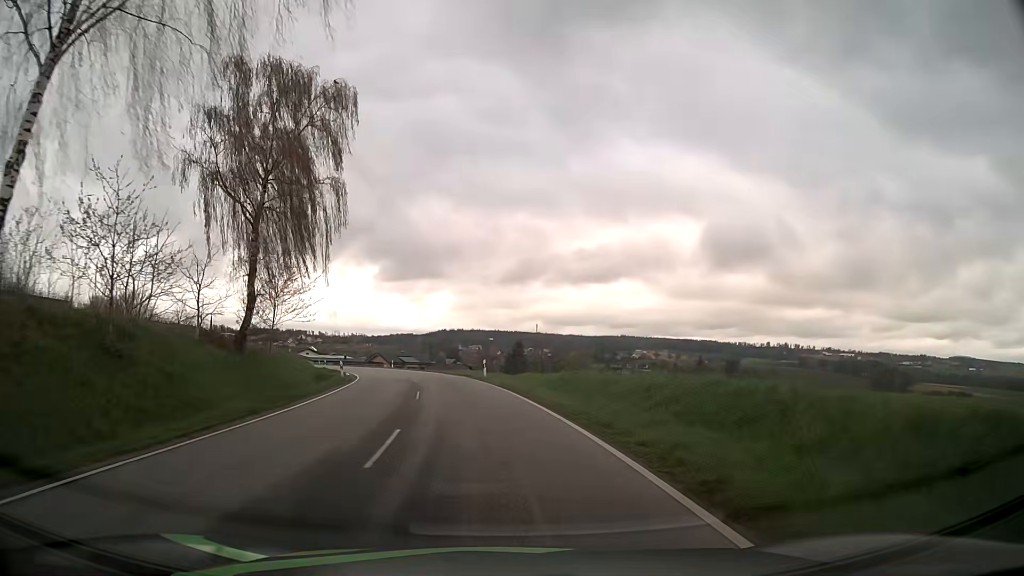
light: Day
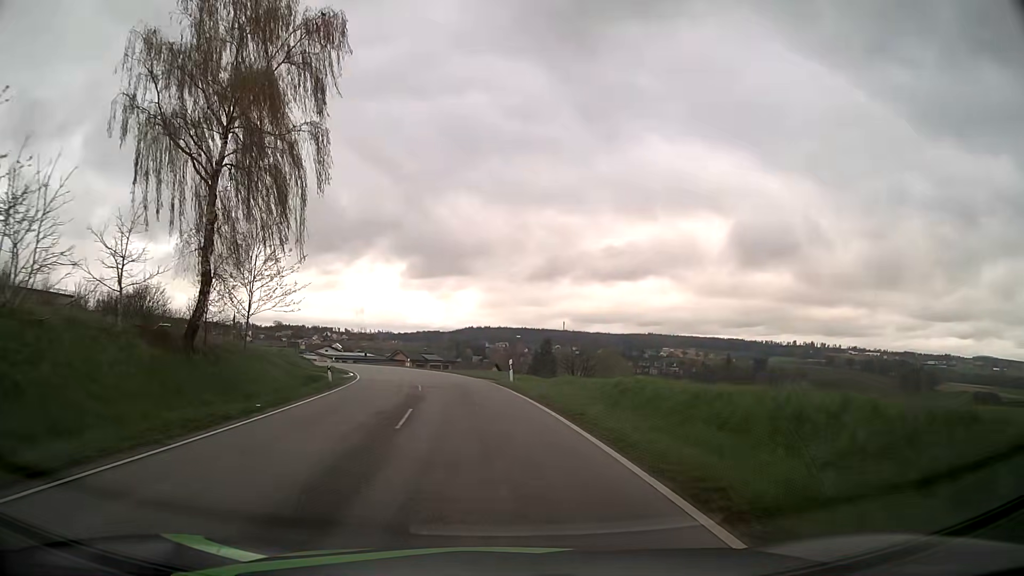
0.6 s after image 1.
(-0.1, +8.0) m; -2°
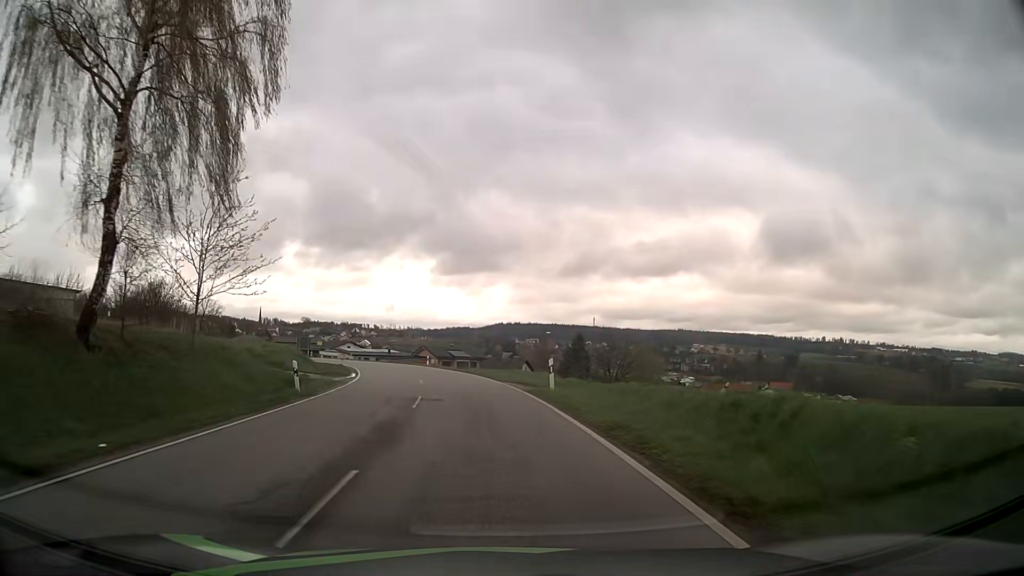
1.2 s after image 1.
(-0.2, +8.6) m; -2°
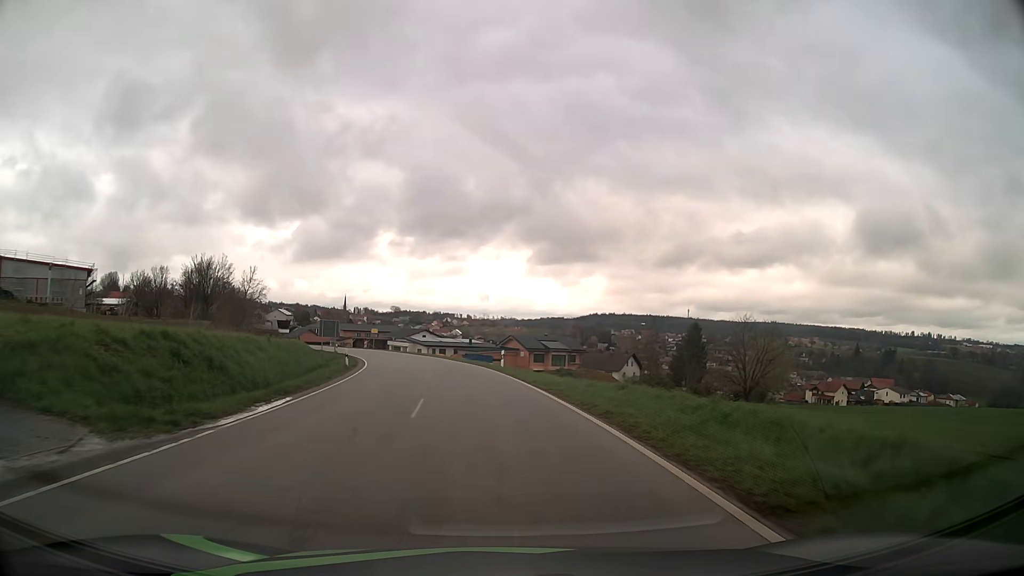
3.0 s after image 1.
(-2.0, +27.3) m; -8°
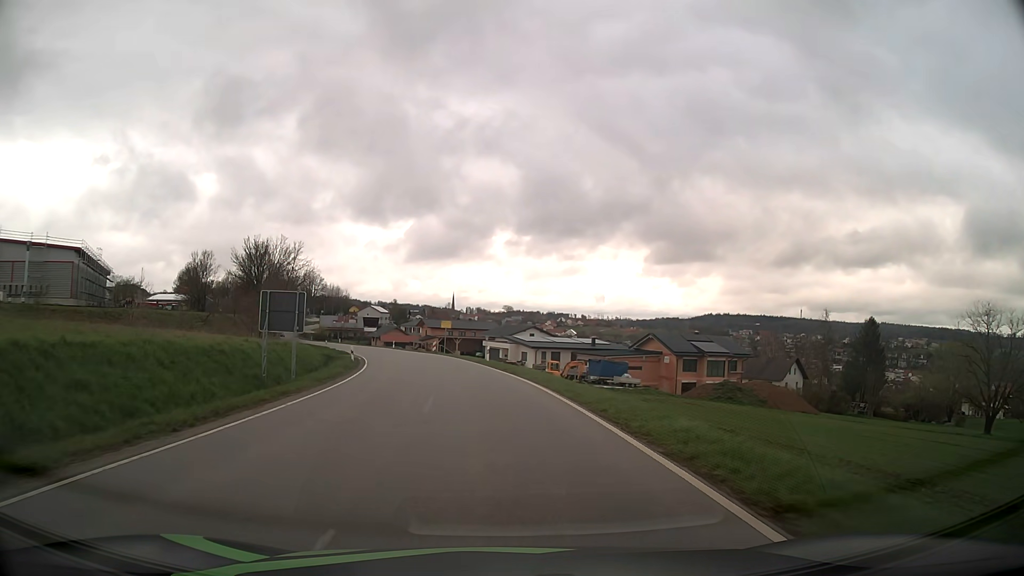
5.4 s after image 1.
(-2.9, +34.9) m; -10°
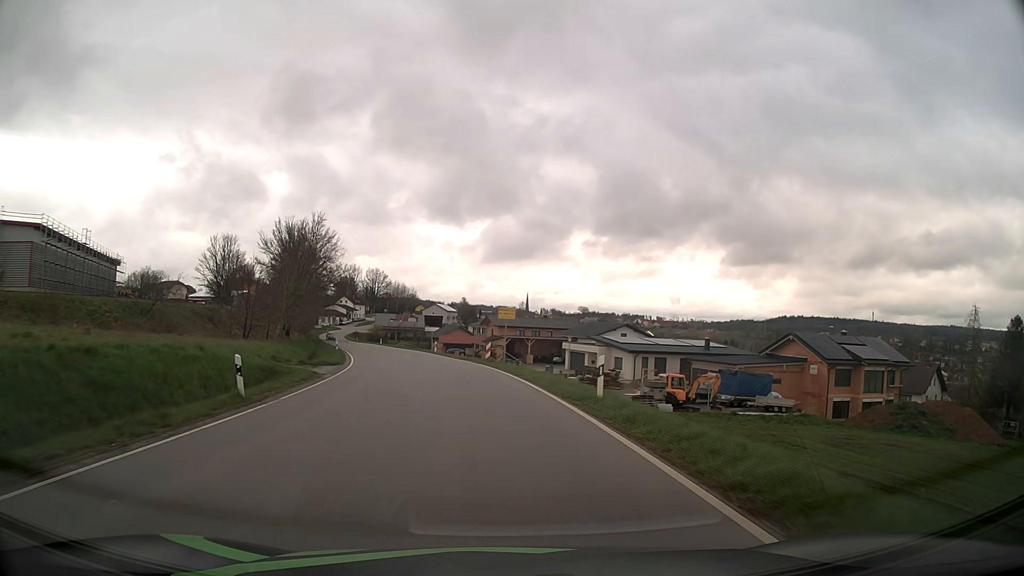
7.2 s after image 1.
(-1.3, +24.6) m; -6°
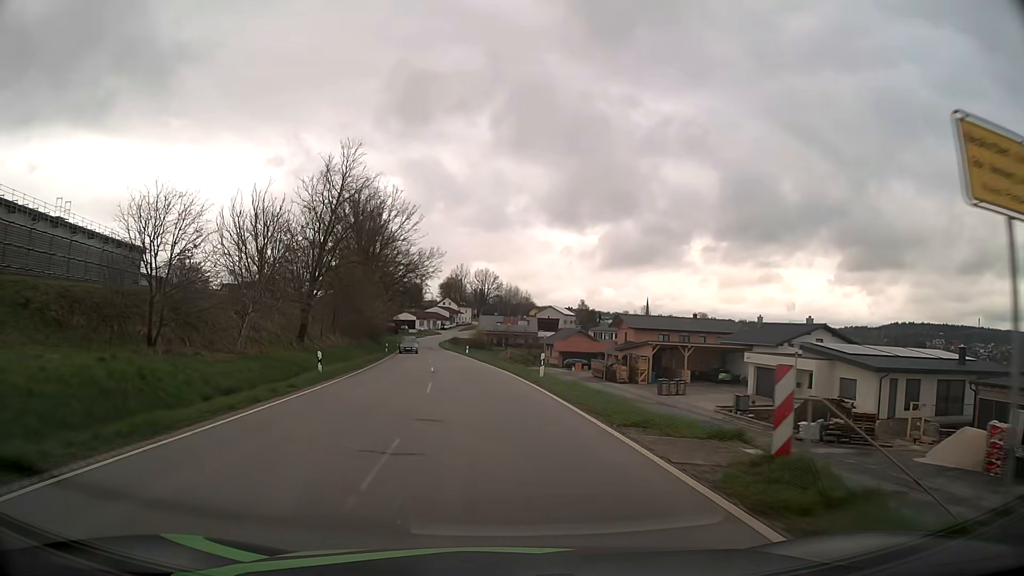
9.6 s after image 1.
(-2.6, +30.4) m; -10°
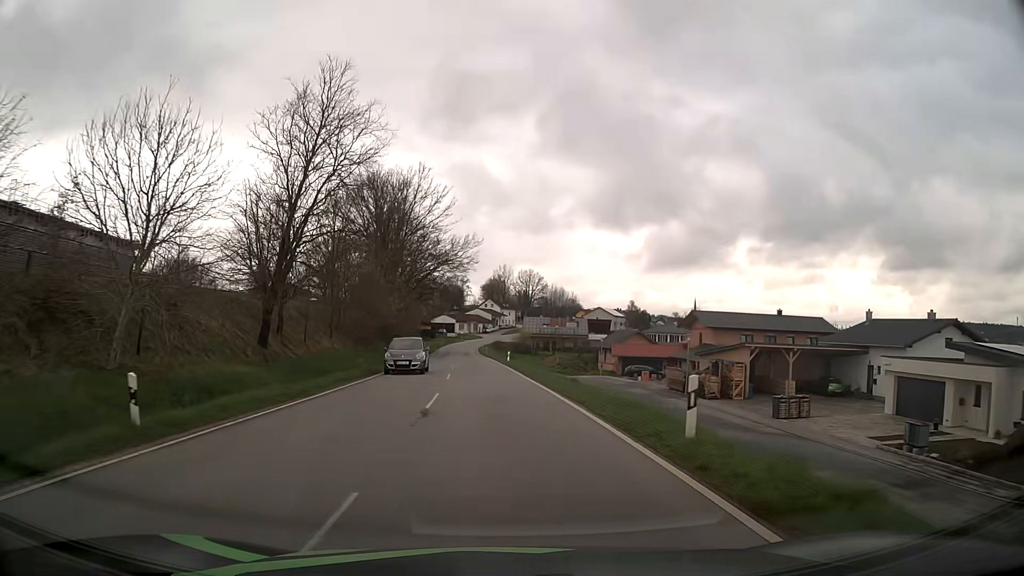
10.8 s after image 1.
(-0.5, +15.3) m; -4°
(0, +10) (-1, +20) (-1, +30) (-2, +40) (-2, +50) (-3, +60) (-4, +70) (-4, +80) (-5, +90) (-6, +100) m
